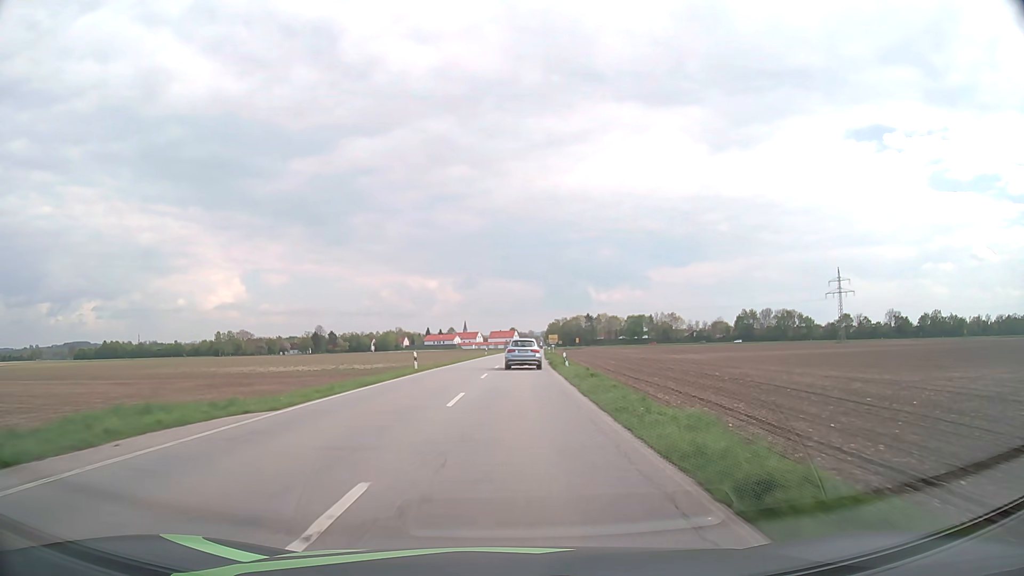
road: secondary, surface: asphalt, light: Day
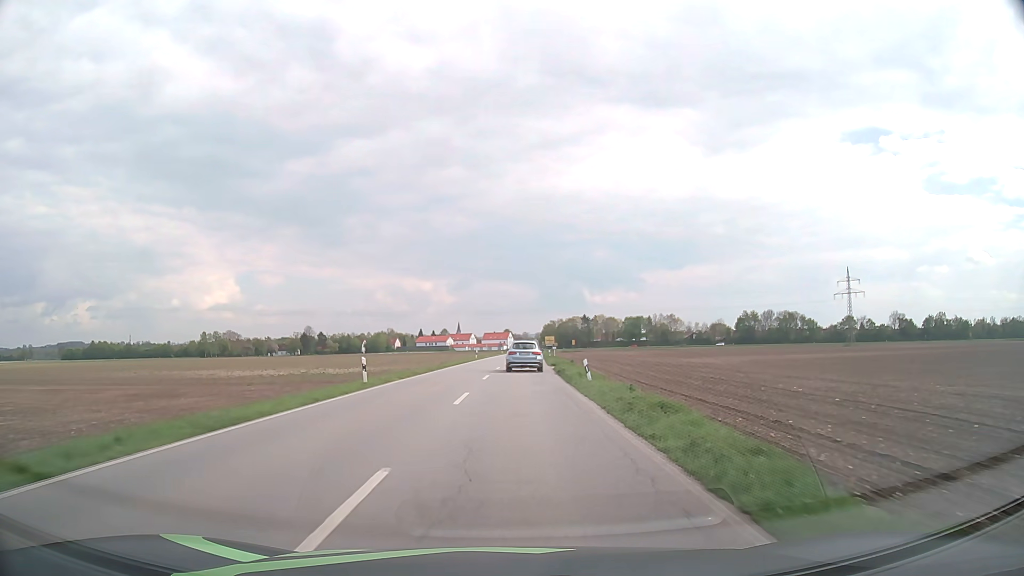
(0.0, +11.2) m; 0°
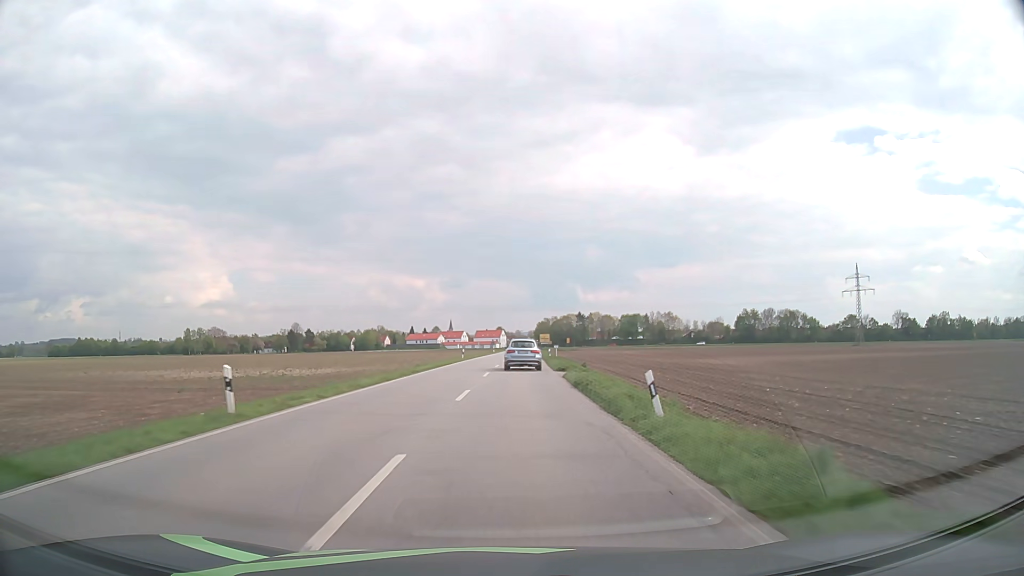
(0.0, +11.1) m; 0°
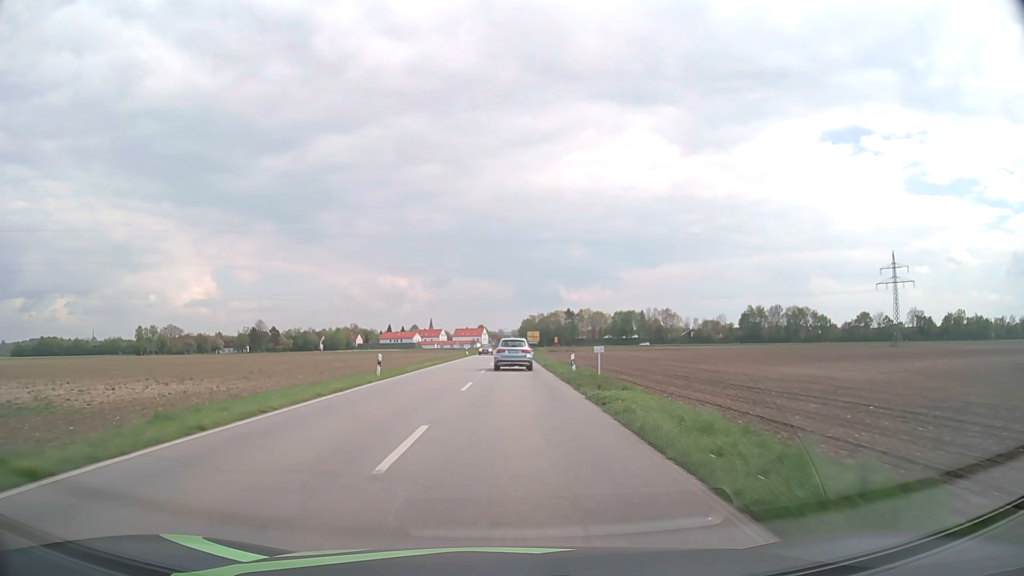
(+0.6, +33.1) m; +2°
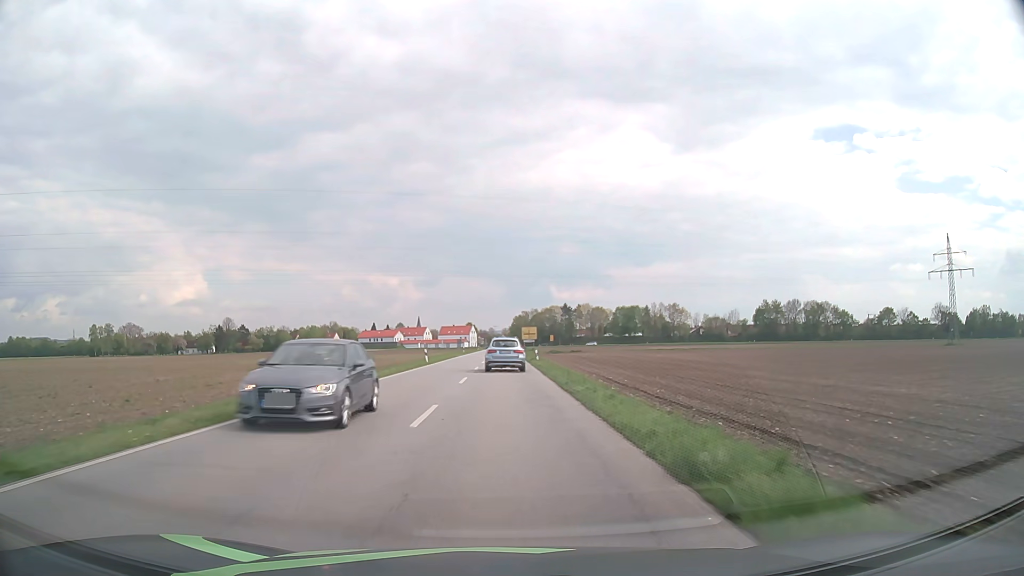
(+0.3, +32.3) m; +1°
